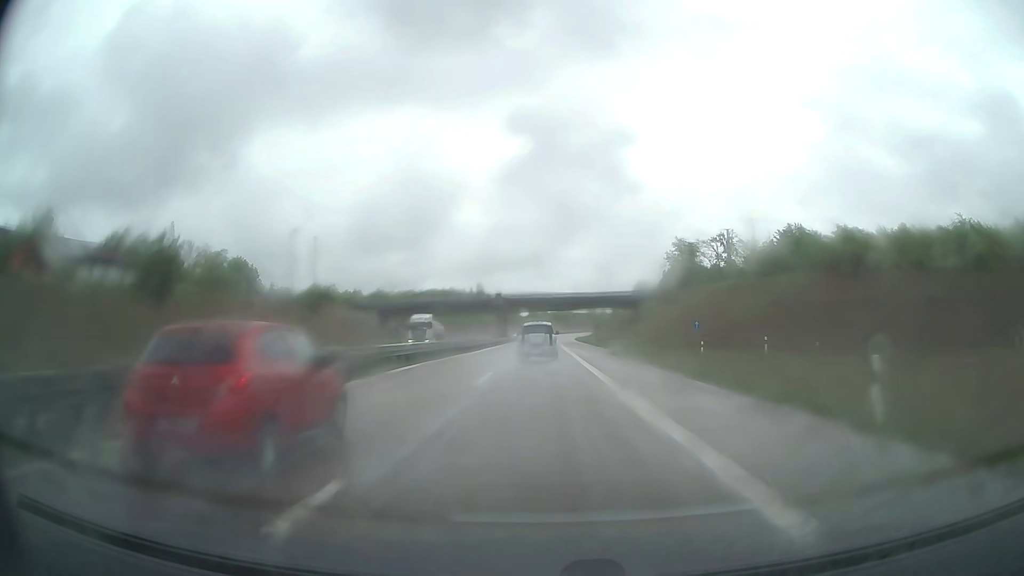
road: trunk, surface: asphalt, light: Day
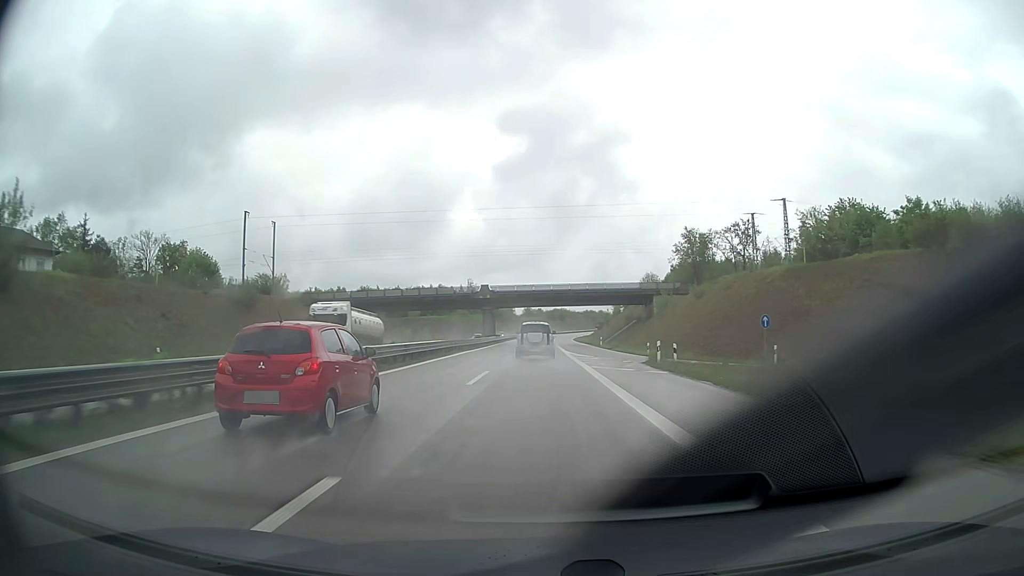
(+0.1, +18.0) m; 0°
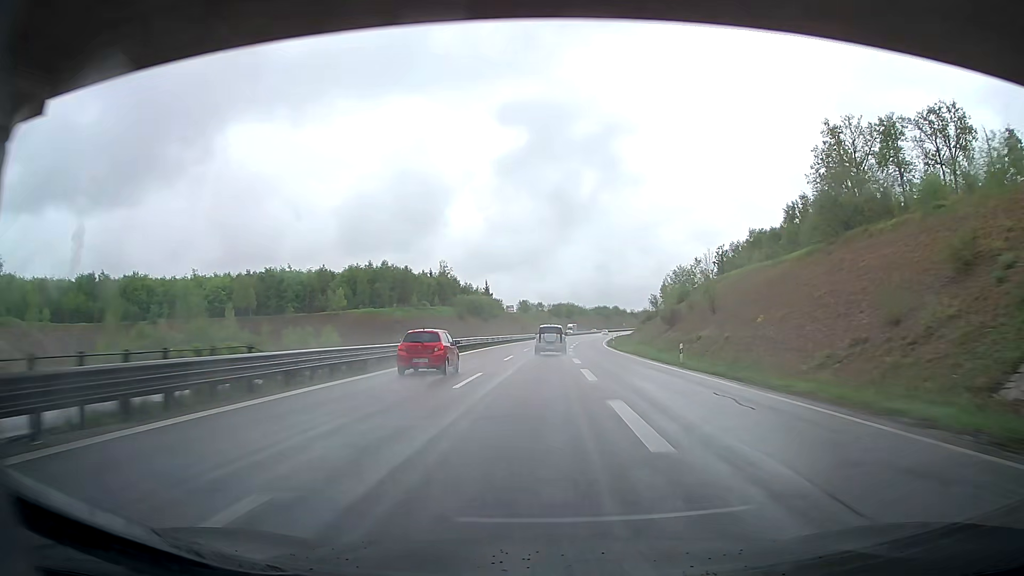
(0.0, +90.5) m; 0°
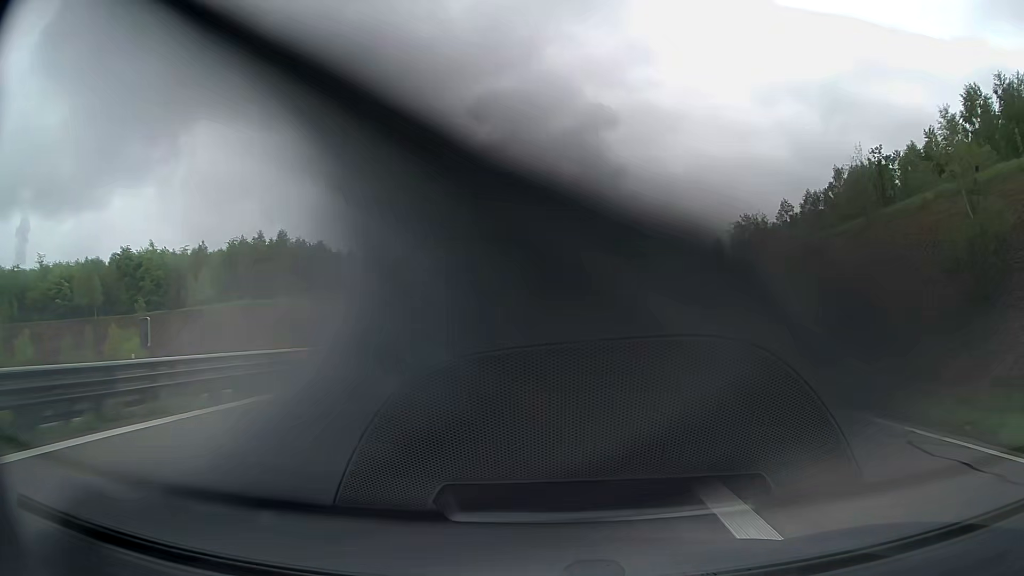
(+0.6, +54.6) m; +2°
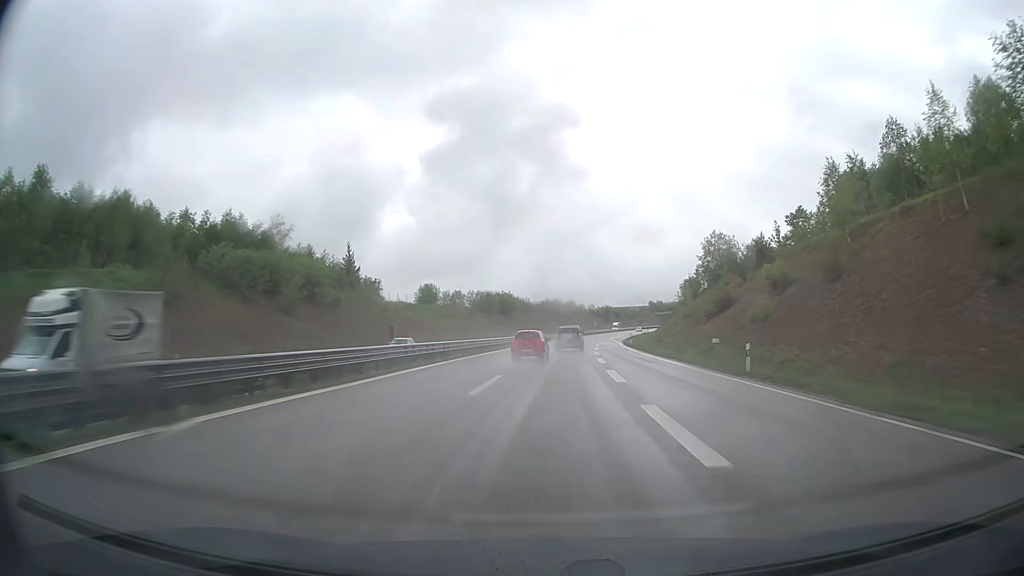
(+1.7, +54.8) m; +3°
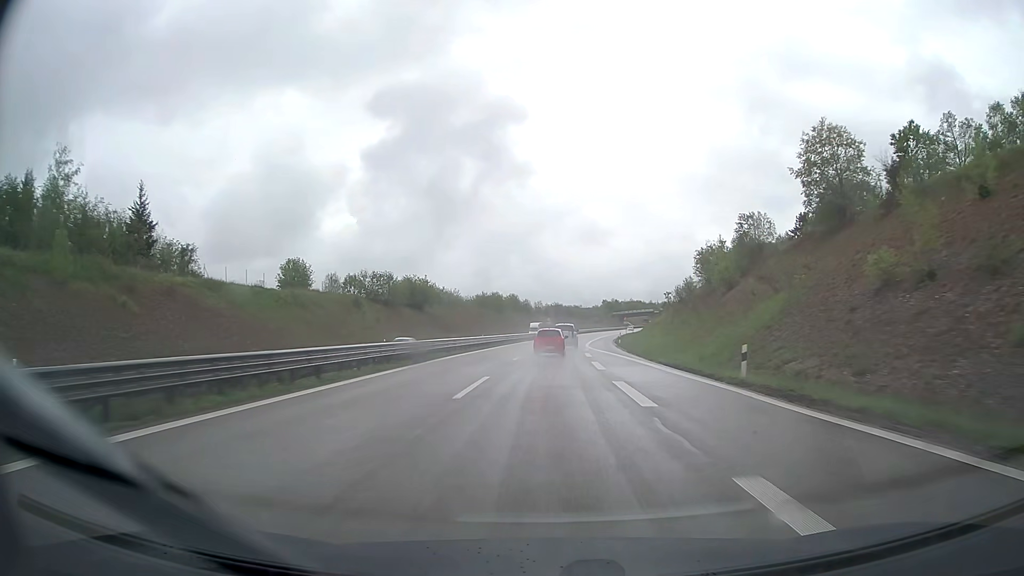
(+2.3, +54.8) m; +5°
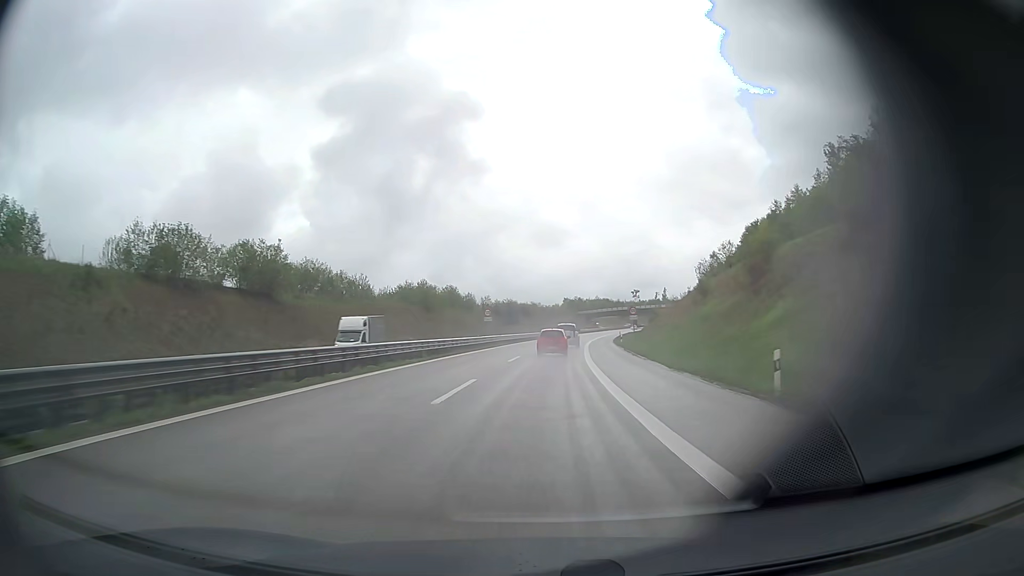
(+1.9, +54.9) m; +4°
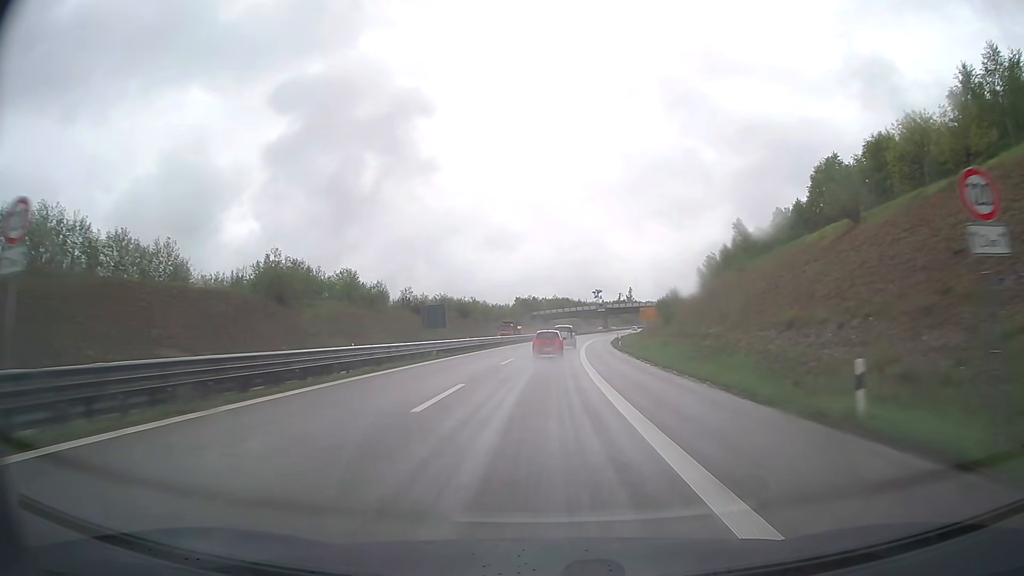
(+1.9, +54.8) m; +4°
(0, +10) (0, +20) (+1, +30) (+1, +40) (+1, +50) (+2, +60) (+3, +70) (+4, +80) (+5, +90) (+6, +100) m
